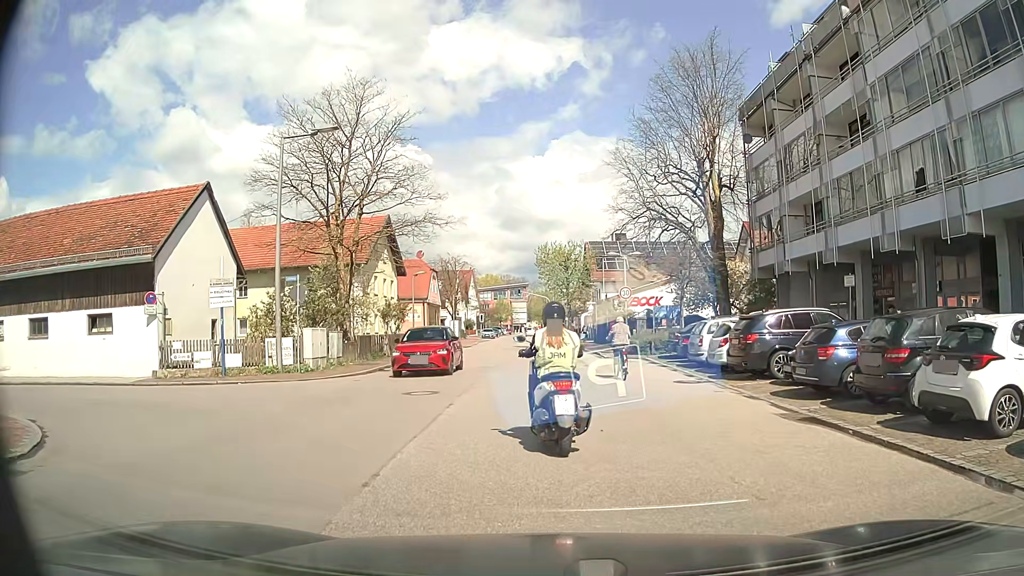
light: Day
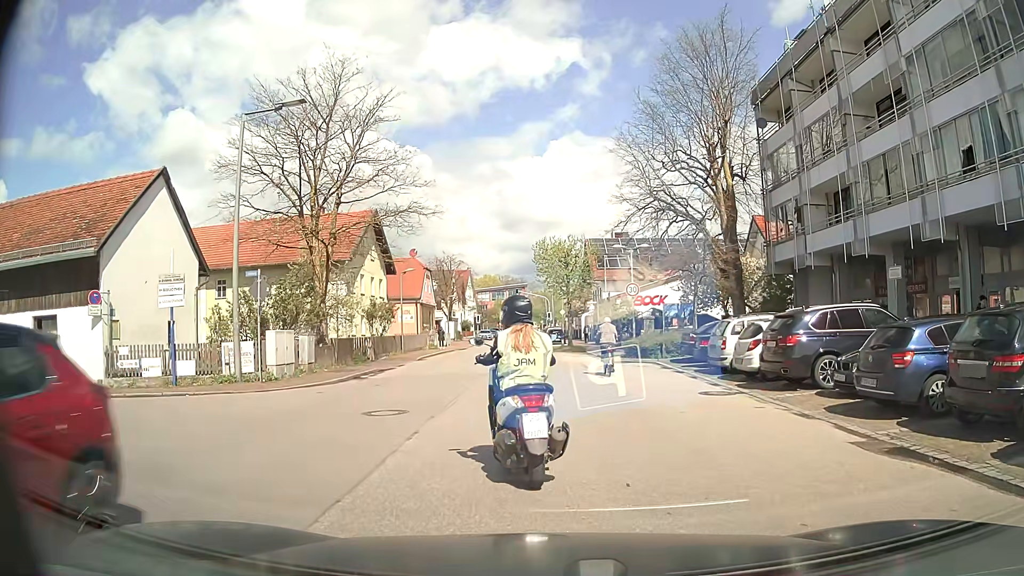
(0.0, +3.0) m; -1°
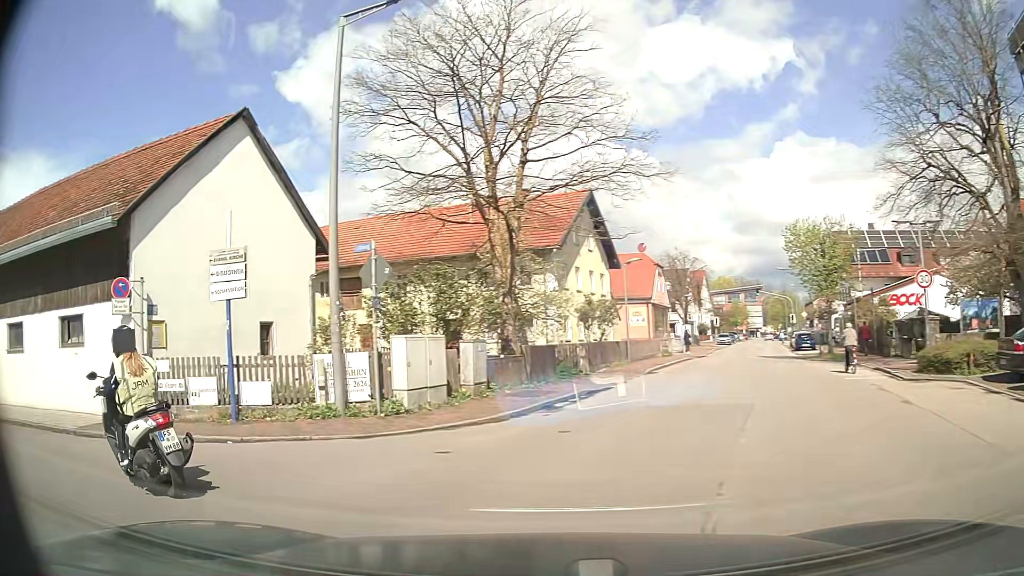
(-0.5, +7.8) m; -20°
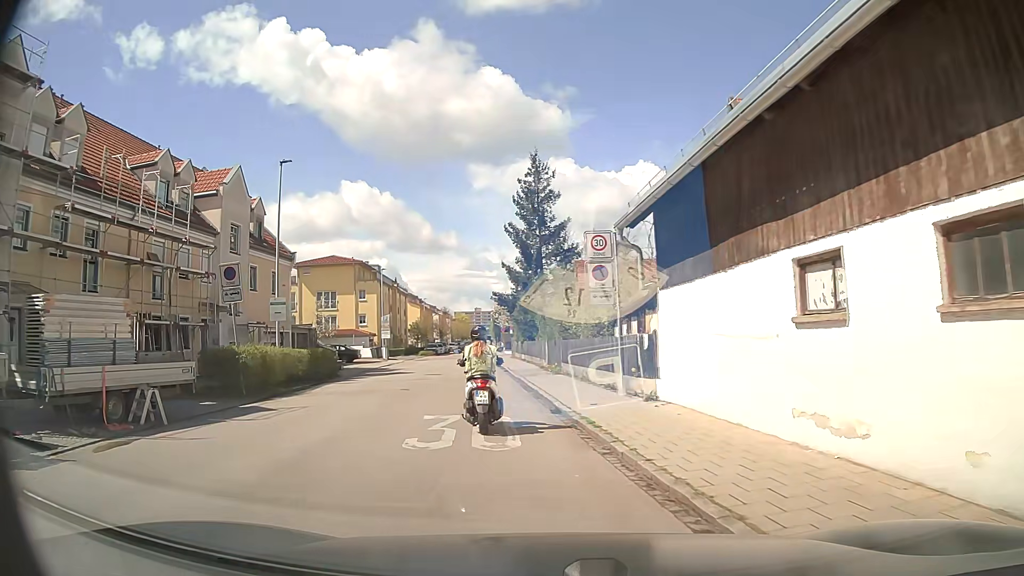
(-9.0, +9.6) m; -71°
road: residential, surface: asphalt
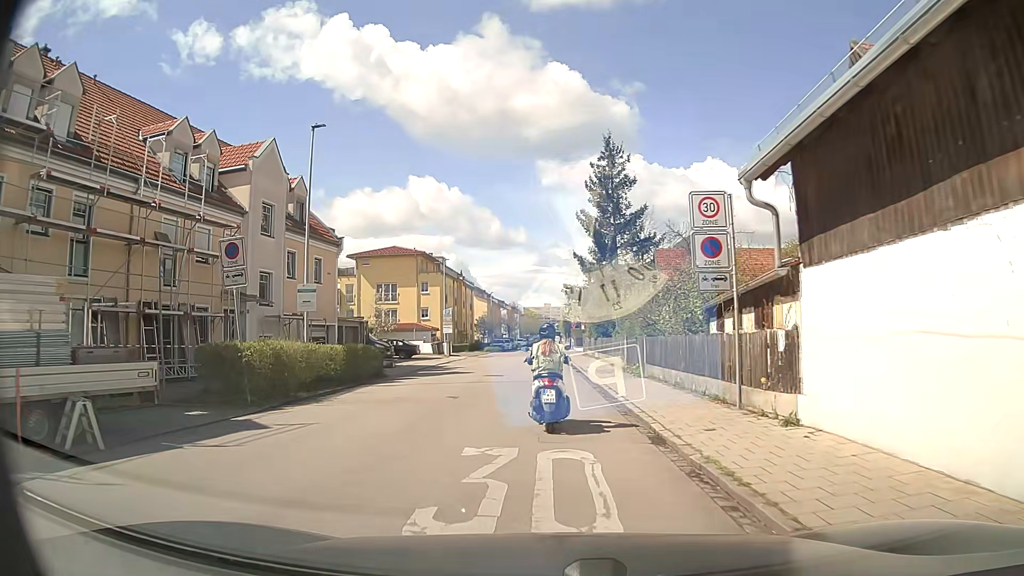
(-0.2, +4.2) m; -7°
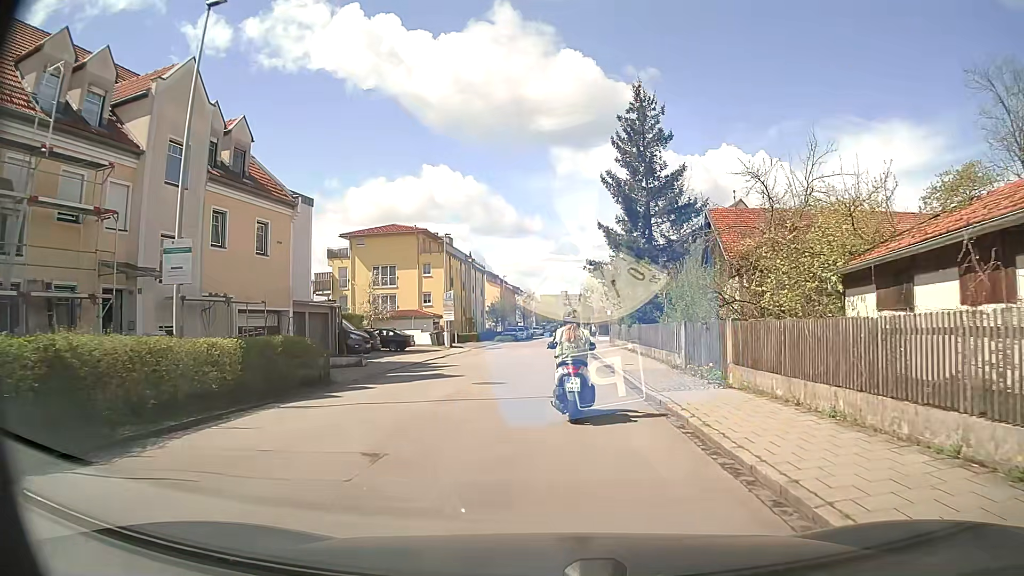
(+0.1, +8.8) m; 0°
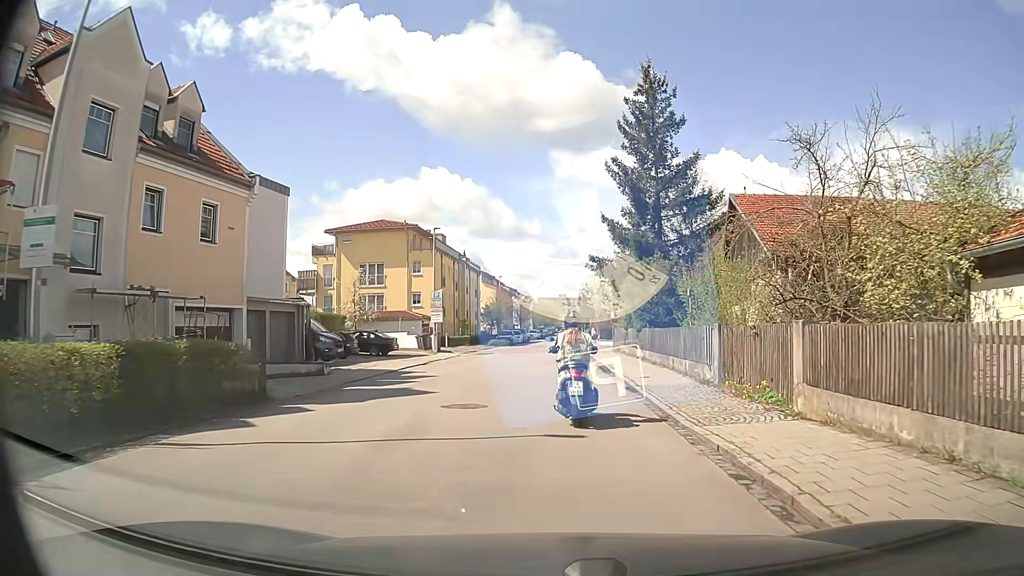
(0.0, +4.2) m; +1°
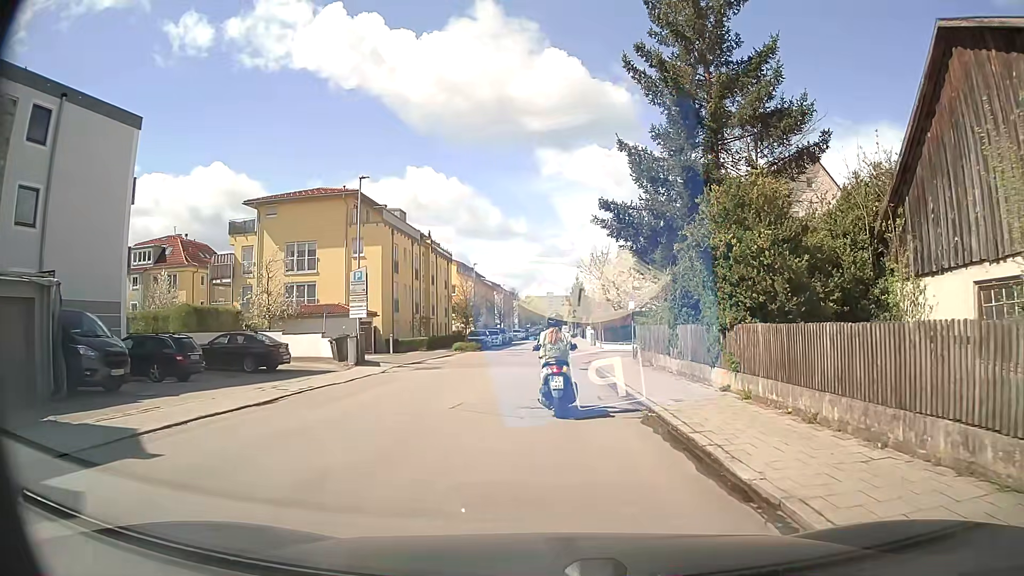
(+0.1, +15.6) m; 0°
